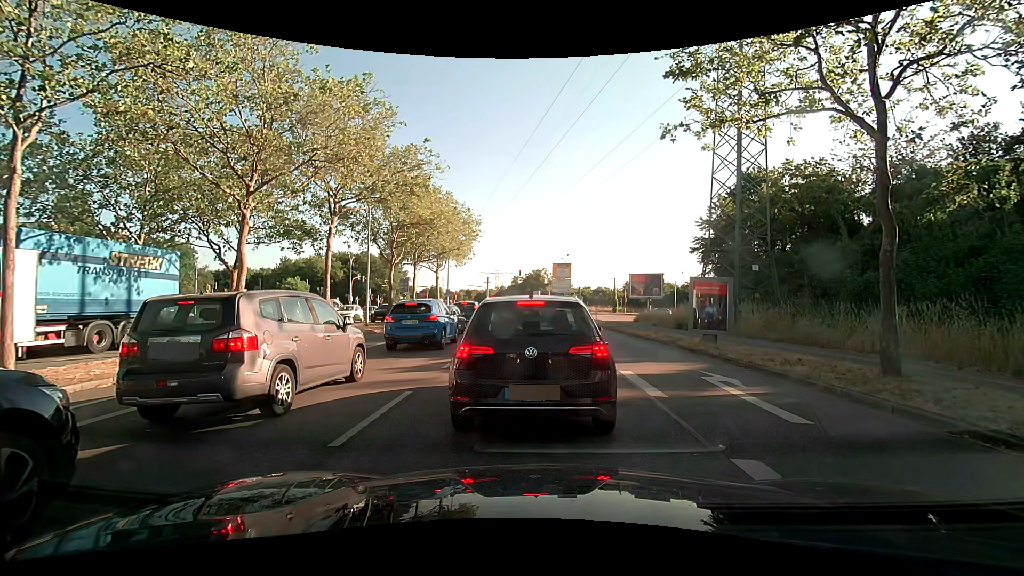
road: primary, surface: asphalt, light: Day
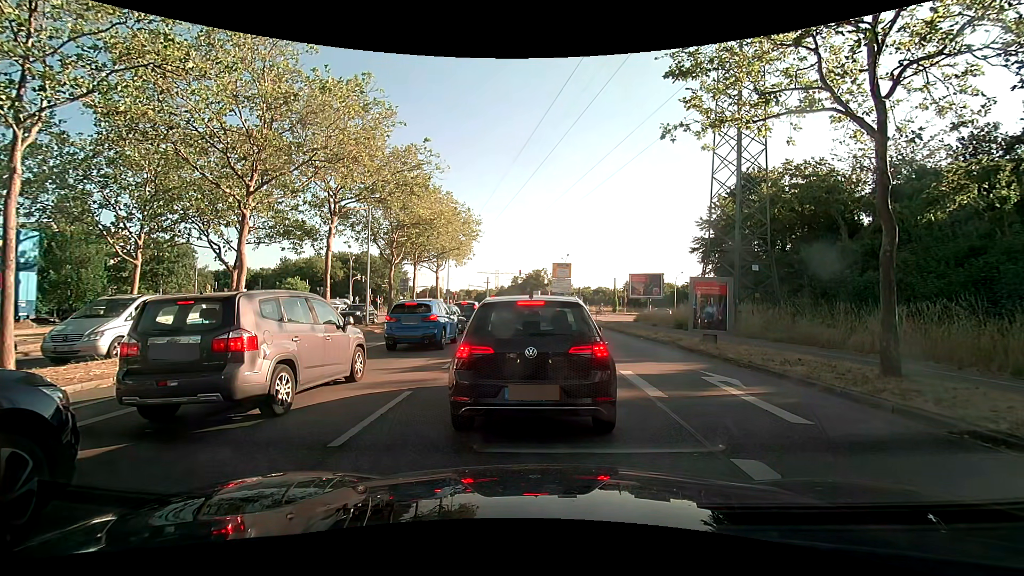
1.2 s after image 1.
(0.0, 0.0) m; 0°
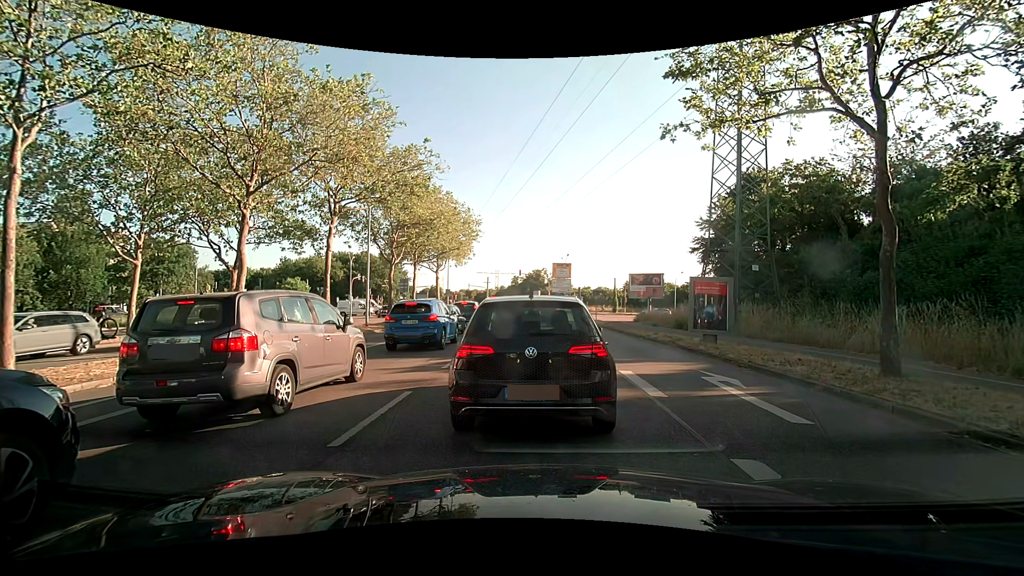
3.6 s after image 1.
(0.0, 0.0) m; 0°
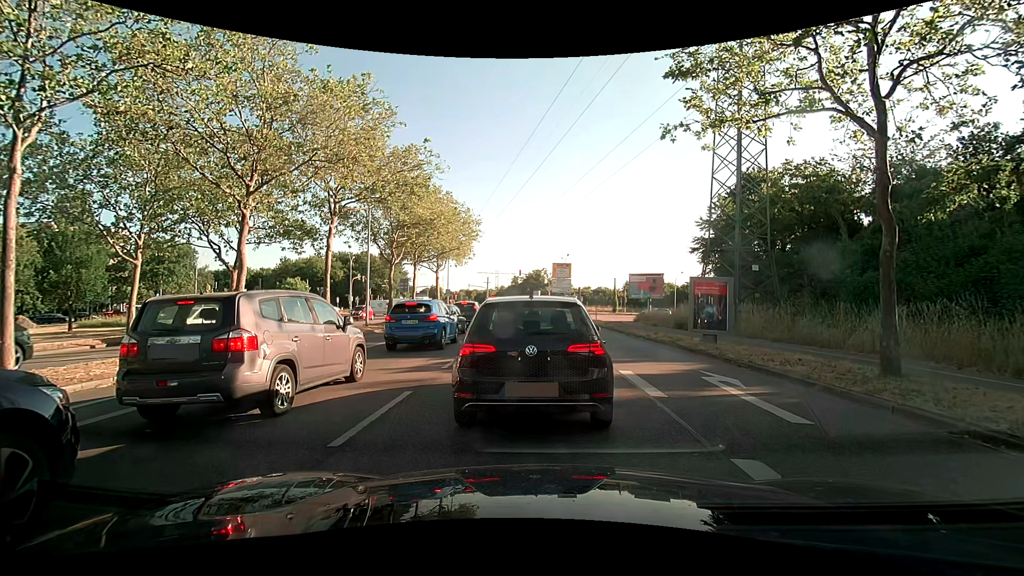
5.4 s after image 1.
(0.0, 0.0) m; 0°
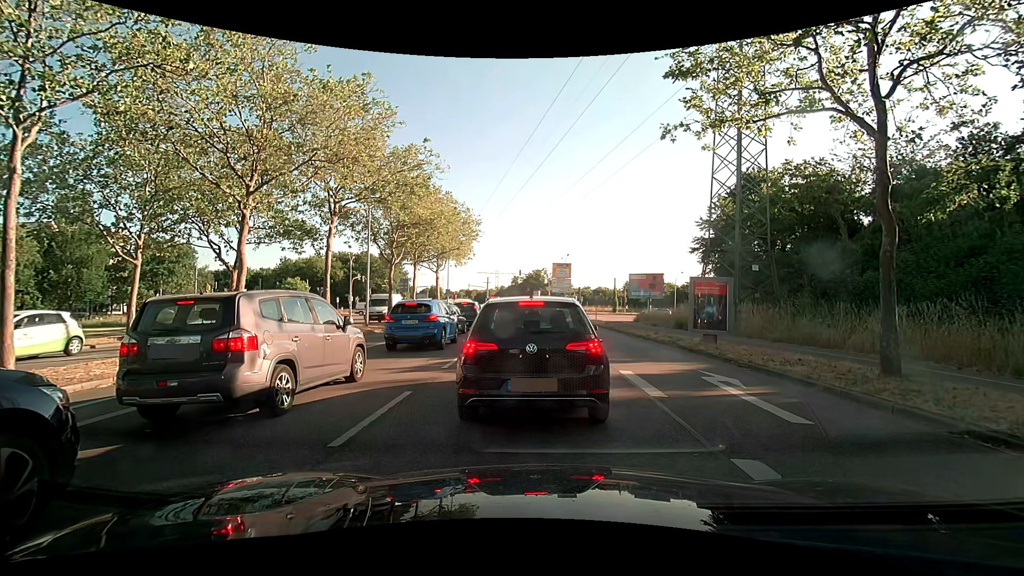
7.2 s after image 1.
(0.0, 0.0) m; 0°
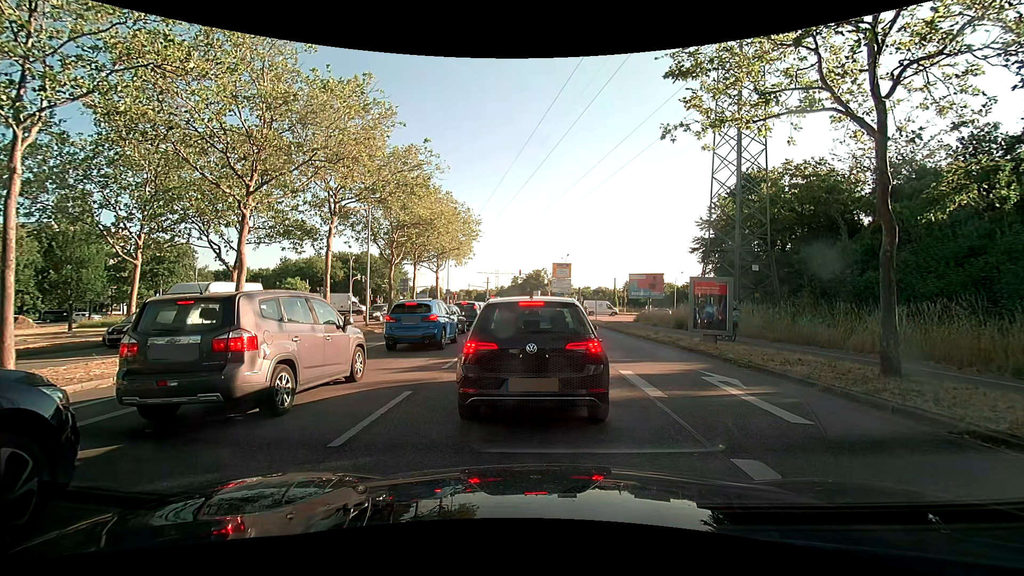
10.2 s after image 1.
(0.0, 0.0) m; 0°
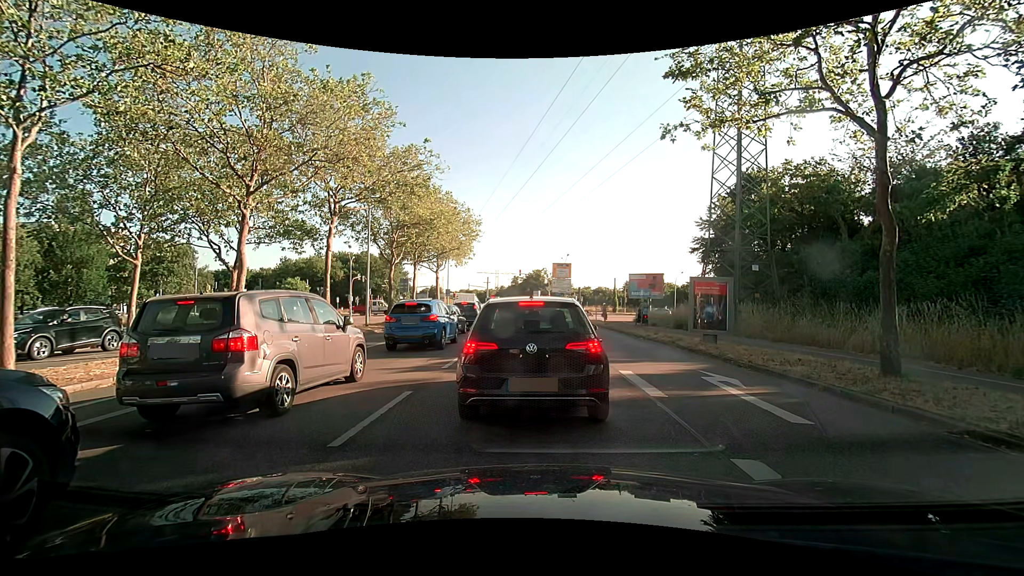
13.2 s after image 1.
(0.0, 0.0) m; 0°
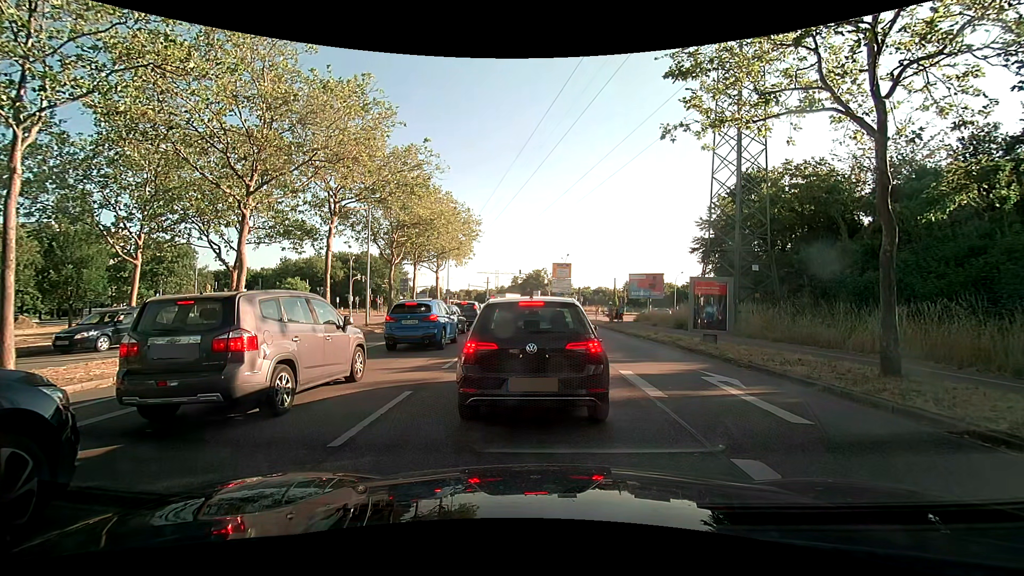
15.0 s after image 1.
(0.0, 0.0) m; 0°
